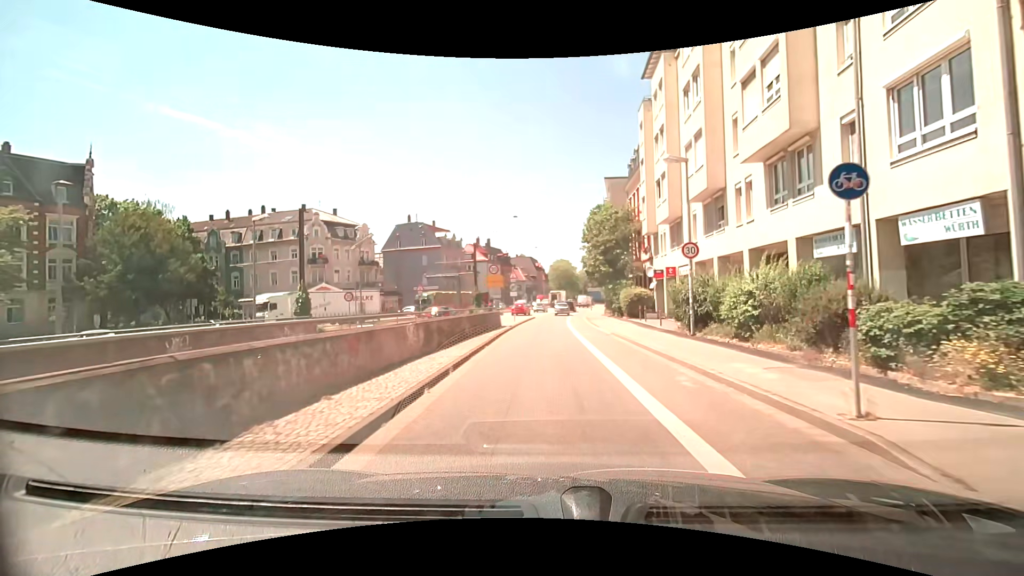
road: secondary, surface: asphalt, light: Day
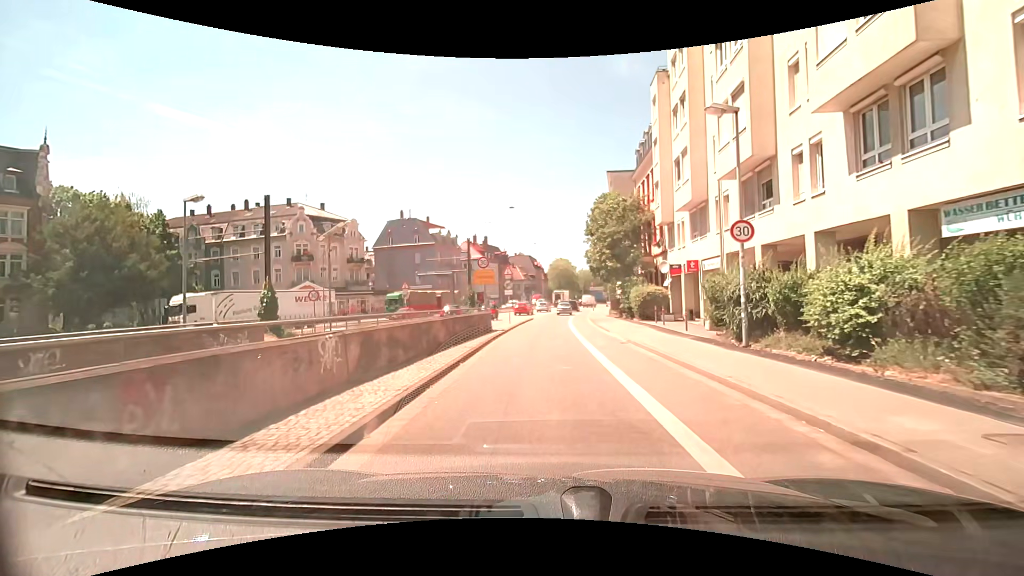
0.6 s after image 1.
(+0.1, +4.5) m; +1°
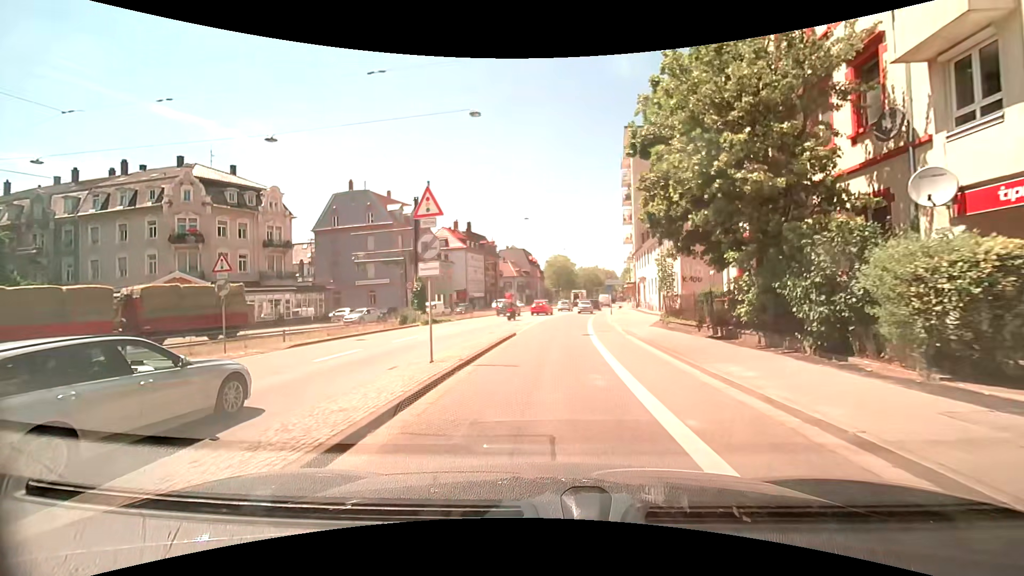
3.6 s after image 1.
(0.0, +22.5) m; 0°
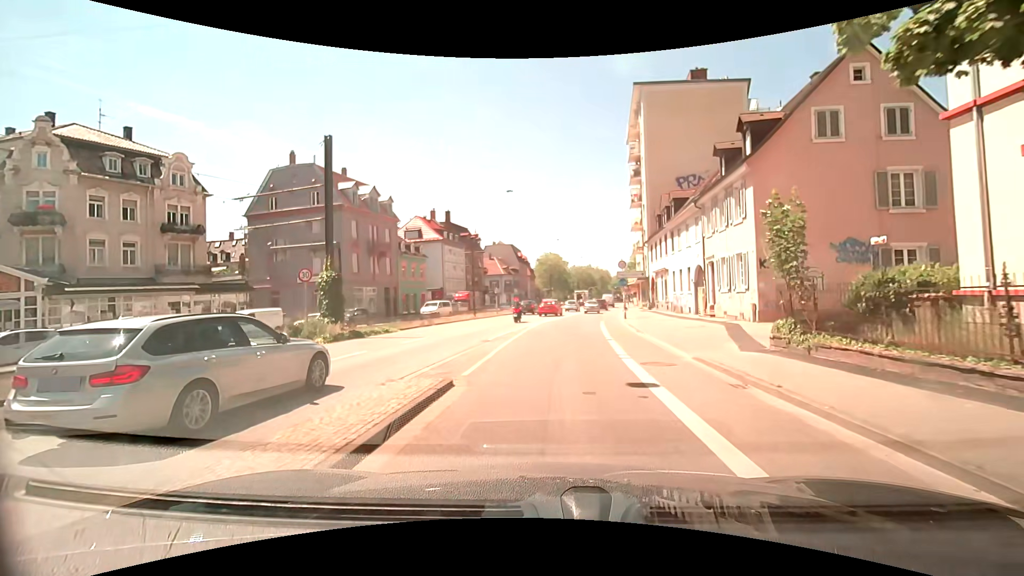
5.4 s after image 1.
(+0.2, +13.4) m; +1°
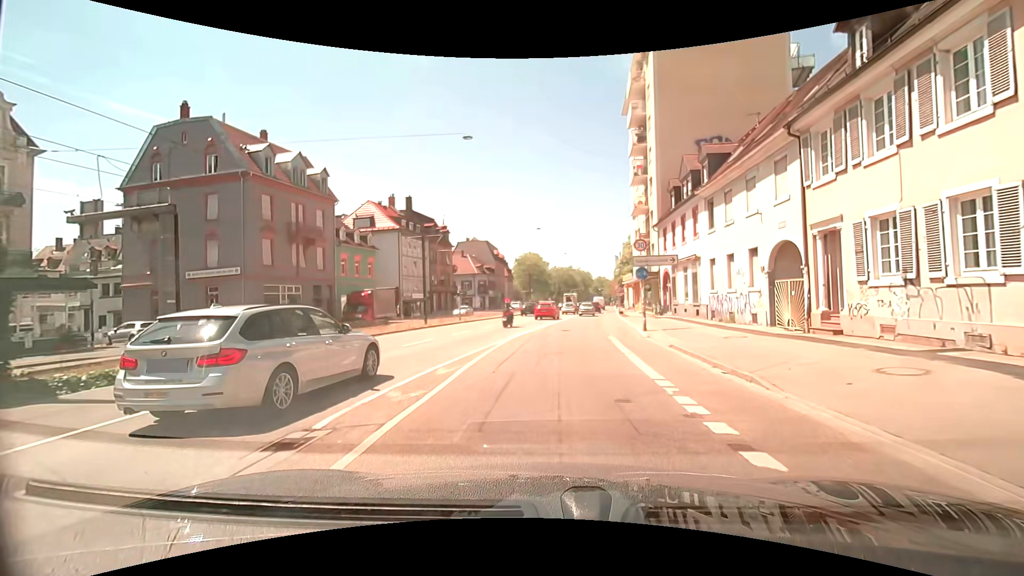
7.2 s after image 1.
(+0.4, +13.4) m; +4°
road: trunk
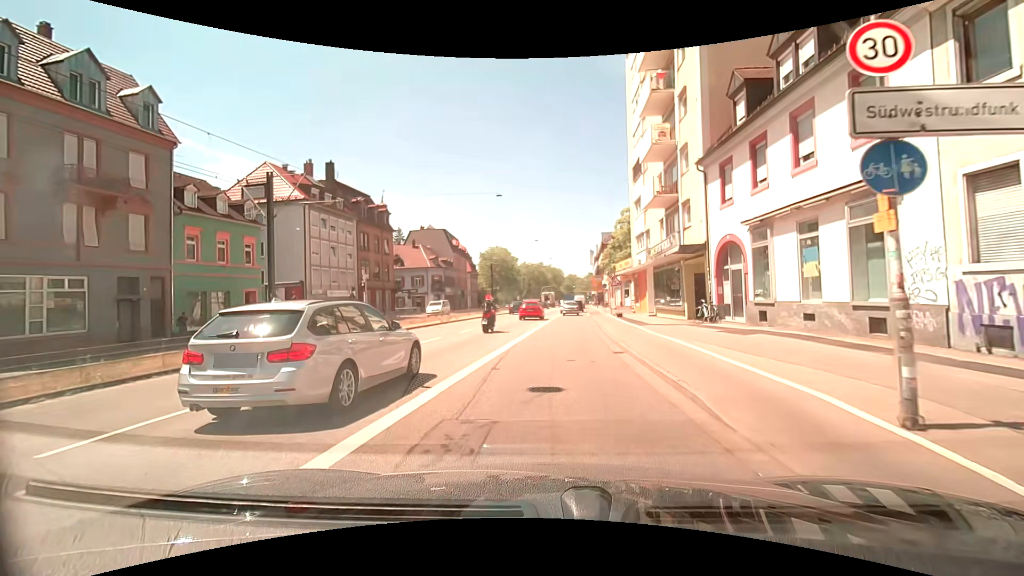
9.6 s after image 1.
(+0.4, +17.8) m; +3°
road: primary
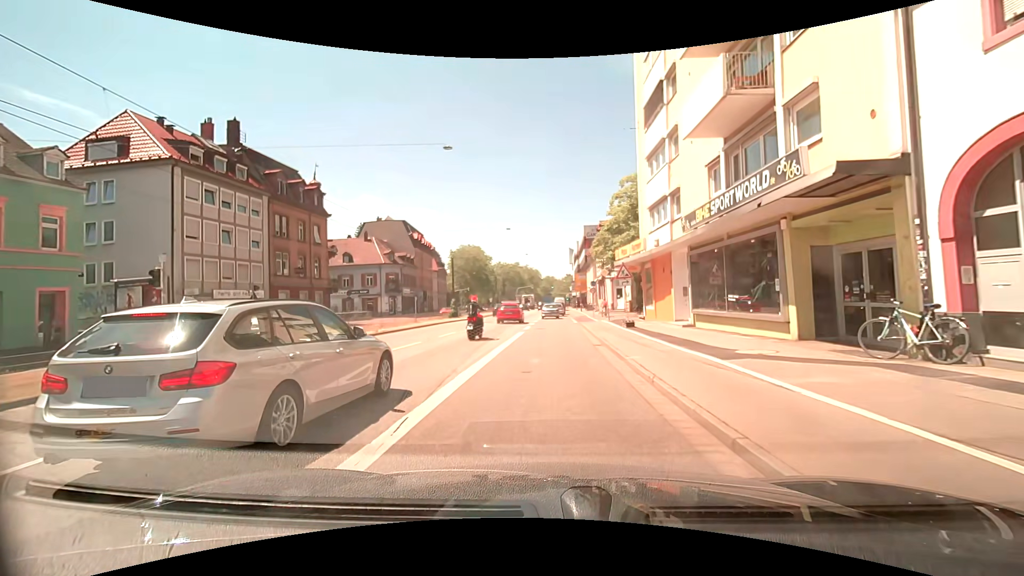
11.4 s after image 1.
(+0.3, +13.4) m; +2°
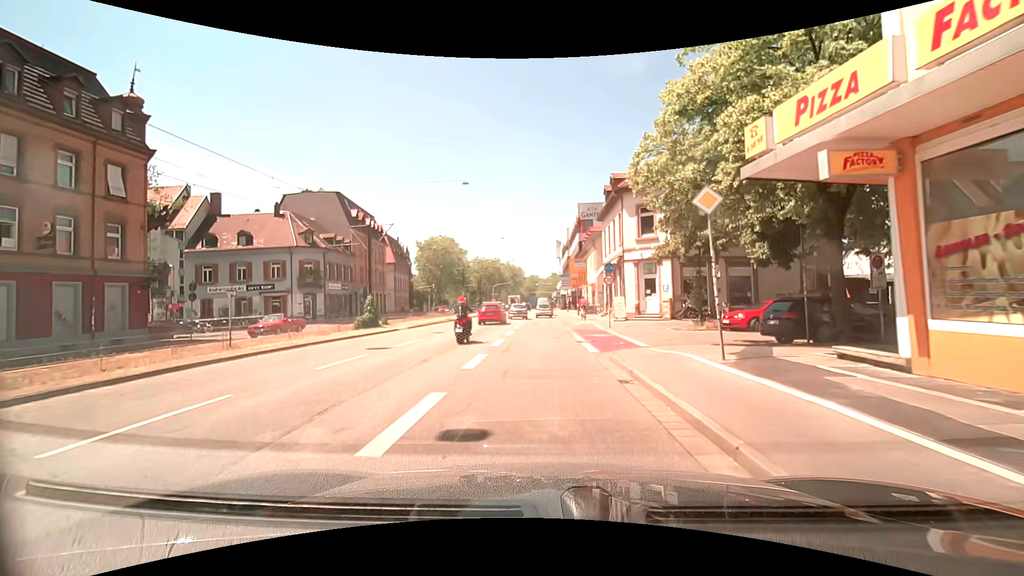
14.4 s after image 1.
(+0.4, +22.4) m; +2°
(0, +10) (0, +20) (0, +30) (0, +40) (0, +50) (0, +60) (0, +70) (0, +80) (0, +90) (0, +100) m
